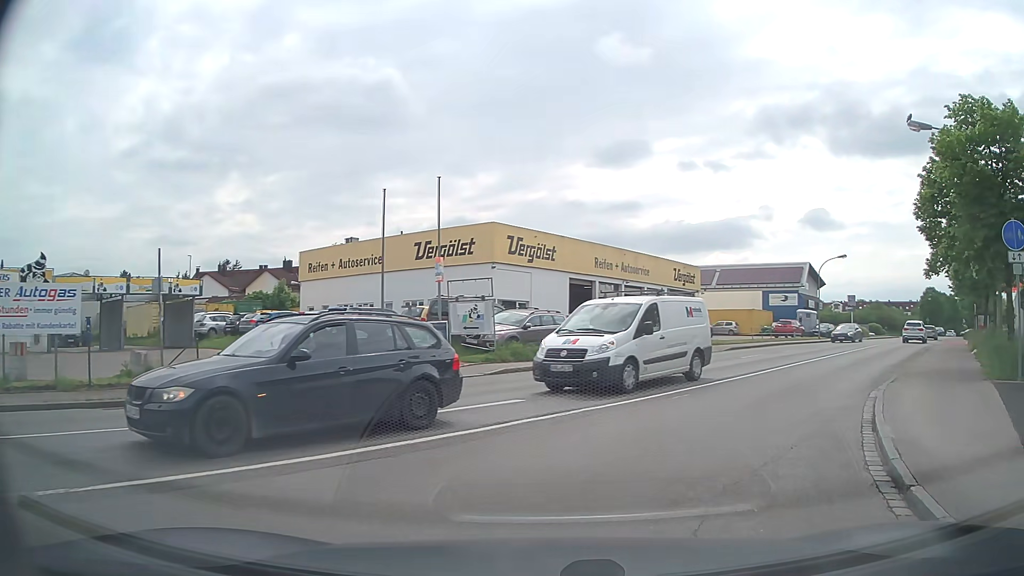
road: residential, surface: asphalt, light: Day
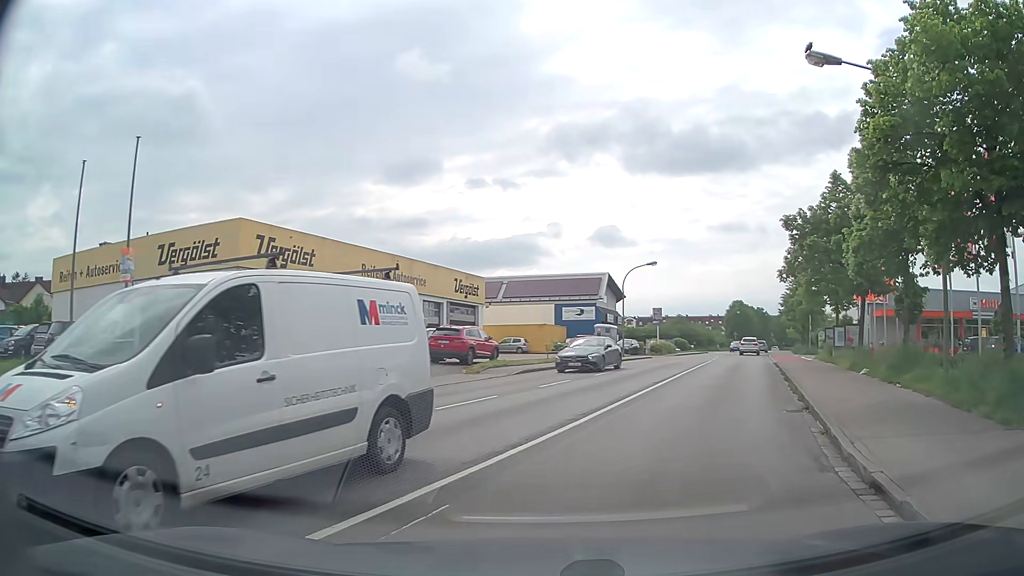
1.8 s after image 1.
(+1.2, +7.2) m; +18°
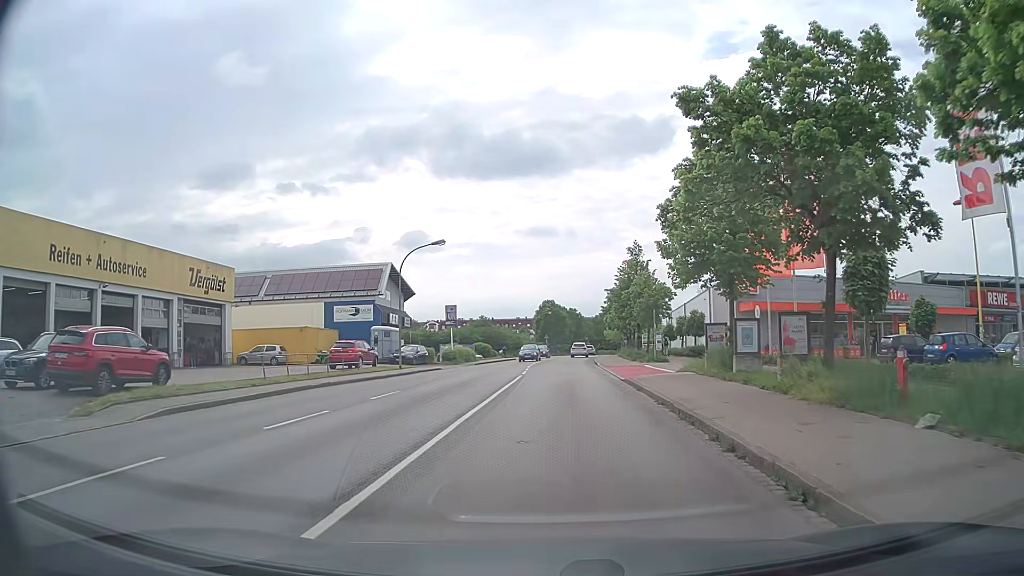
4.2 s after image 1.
(+3.1, +13.6) m; +17°
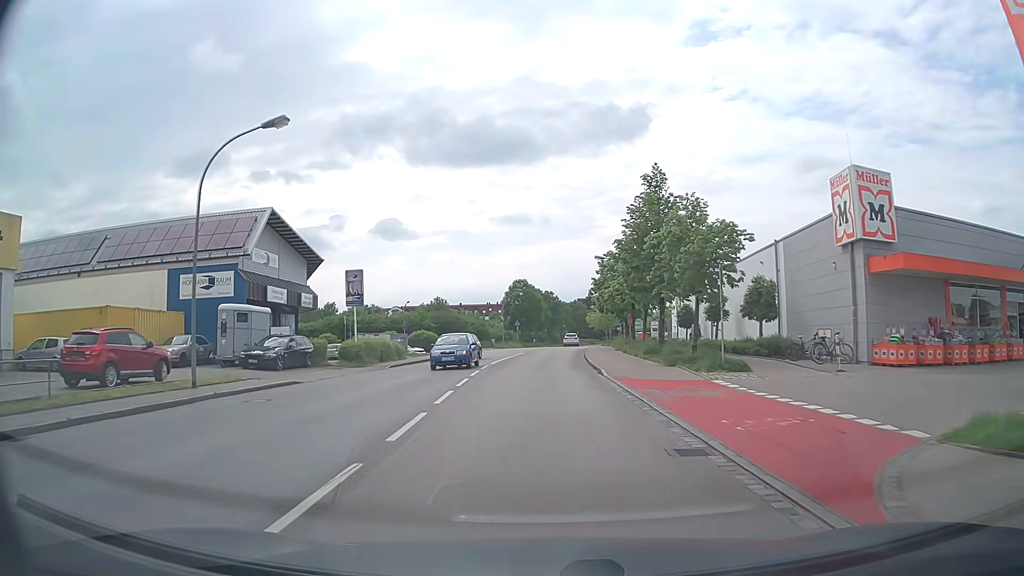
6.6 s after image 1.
(+0.7, +21.4) m; +2°
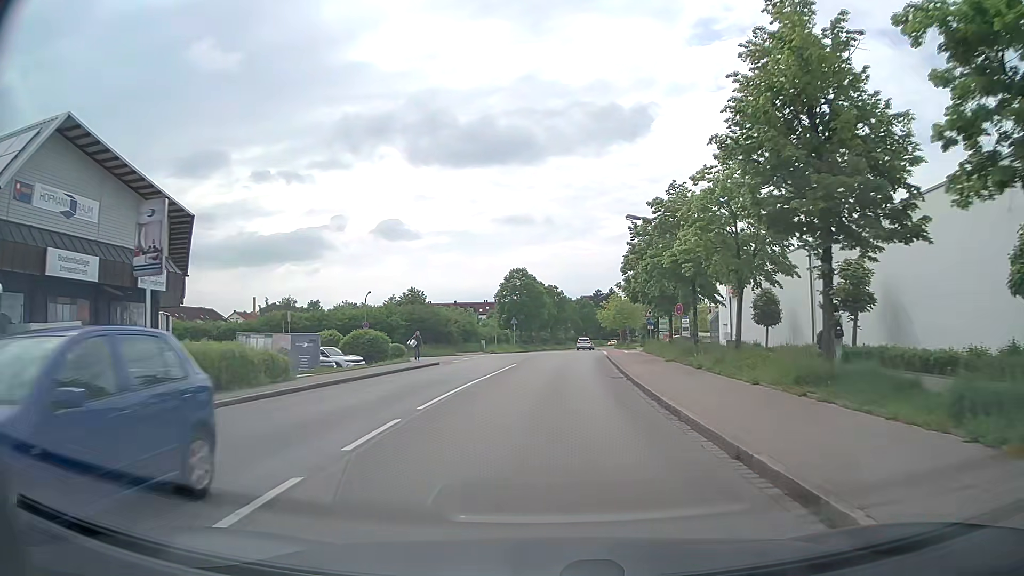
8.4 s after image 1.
(-0.1, +19.0) m; 0°
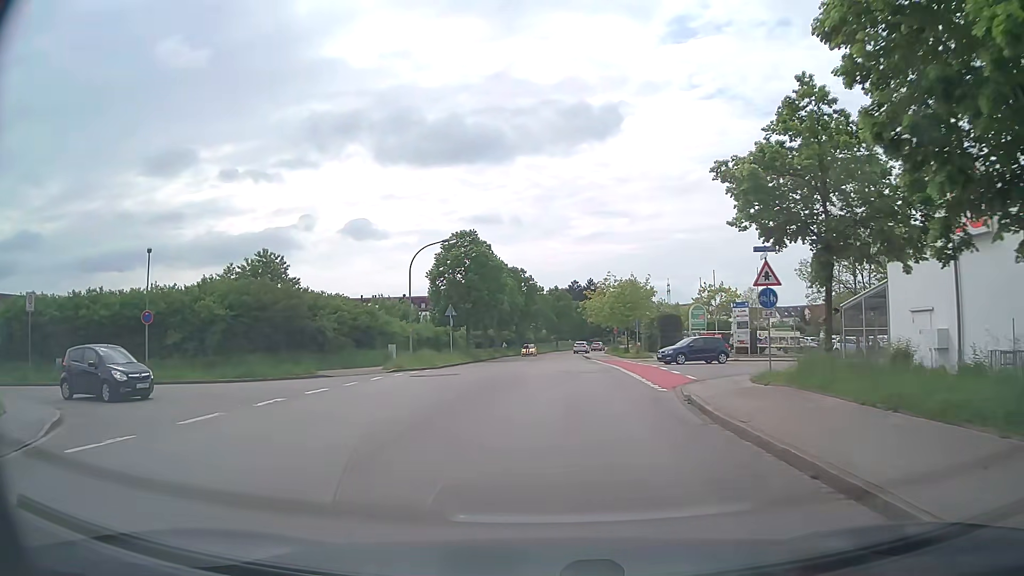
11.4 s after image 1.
(+0.8, +31.7) m; +3°
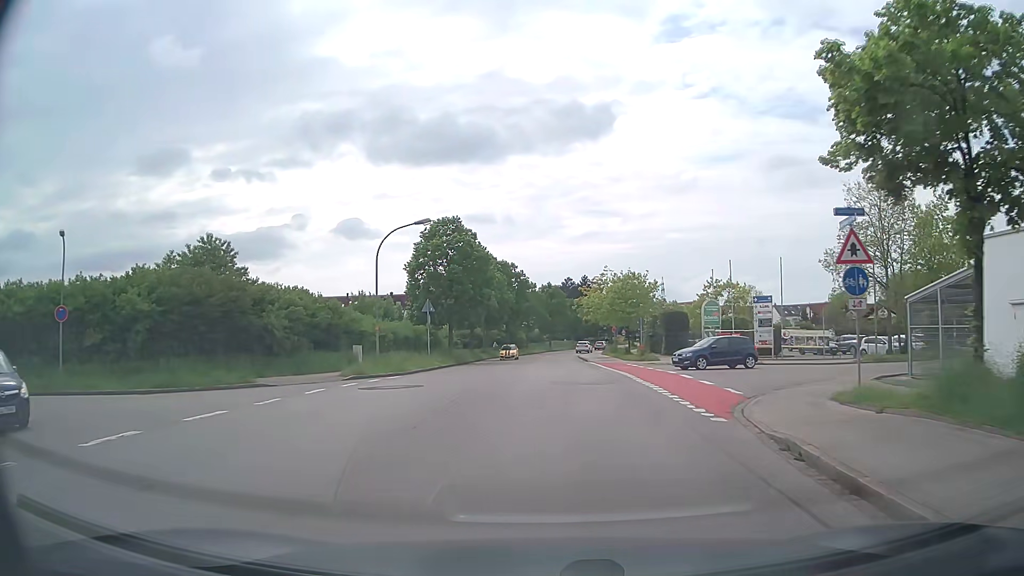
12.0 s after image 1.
(0.0, +6.2) m; 0°
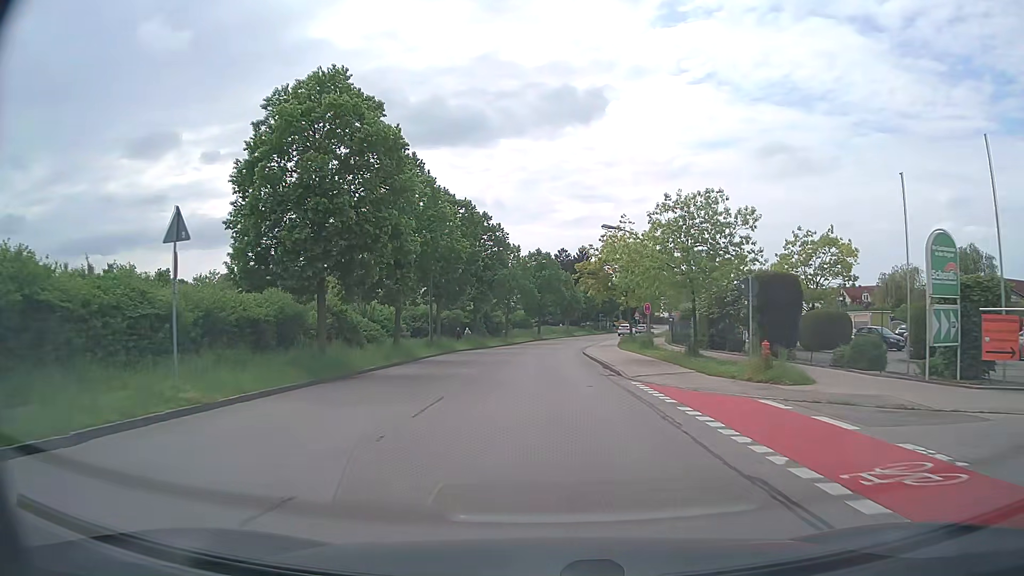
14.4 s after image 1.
(+0.4, +27.8) m; +1°
(0, +10) (0, +20) (0, +30) (0, +40) (0, +50) (+1, +60) (+3, +70) (+5, +80) (+8, +89) (+11, +99) m
